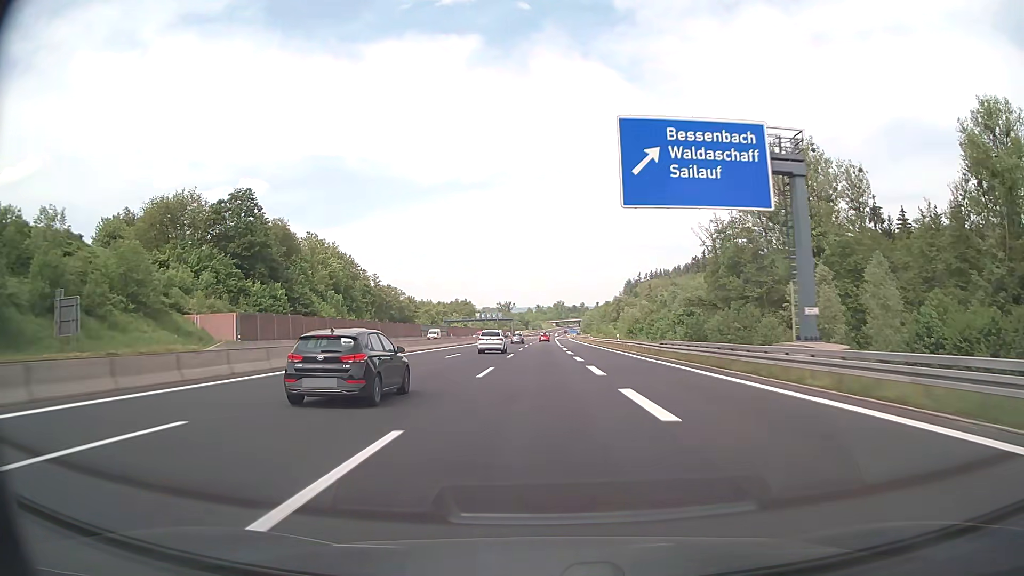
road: motorway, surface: asphalt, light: Day
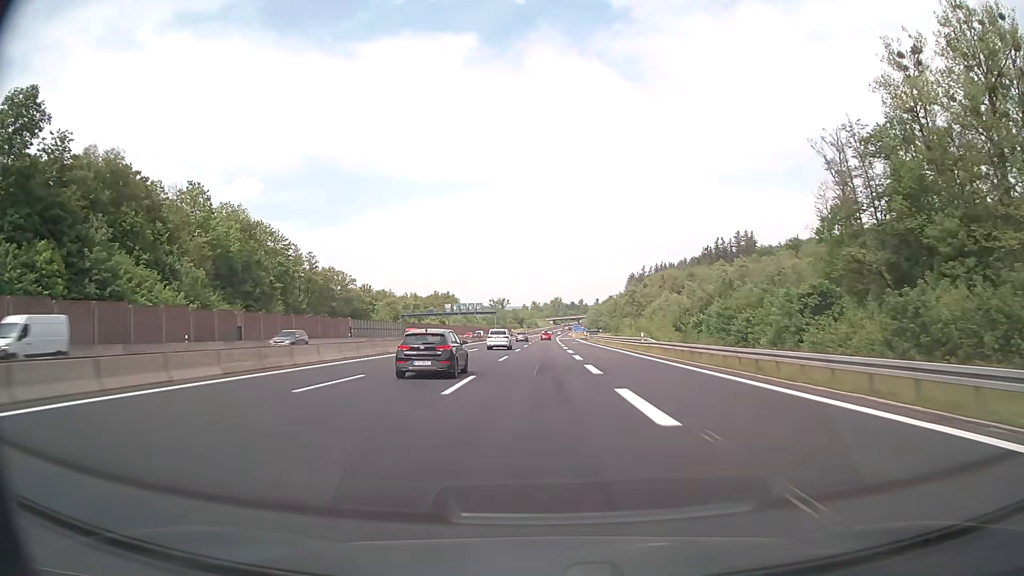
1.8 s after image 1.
(+0.1, +60.0) m; 0°
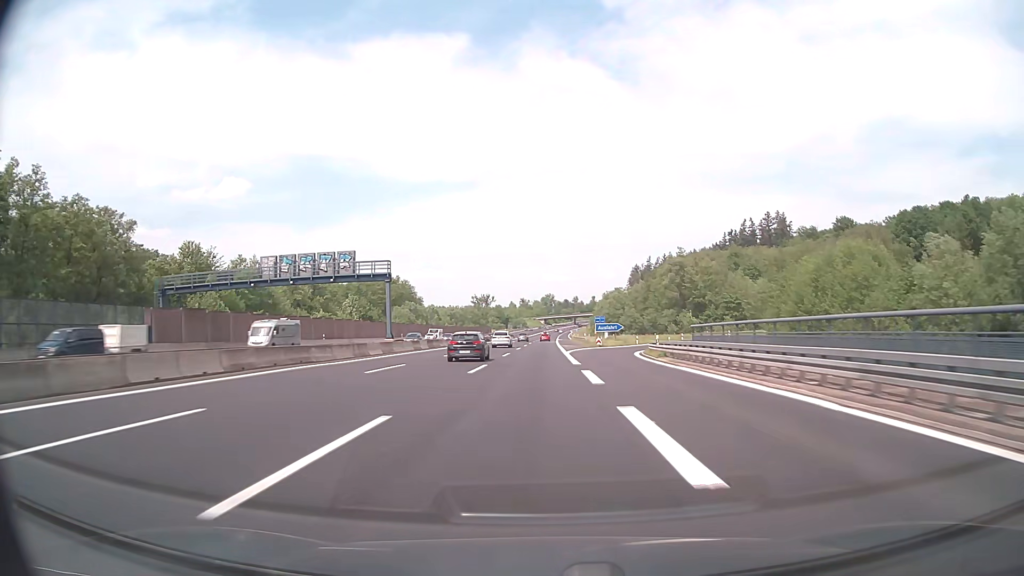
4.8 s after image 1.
(+0.7, +99.1) m; +1°
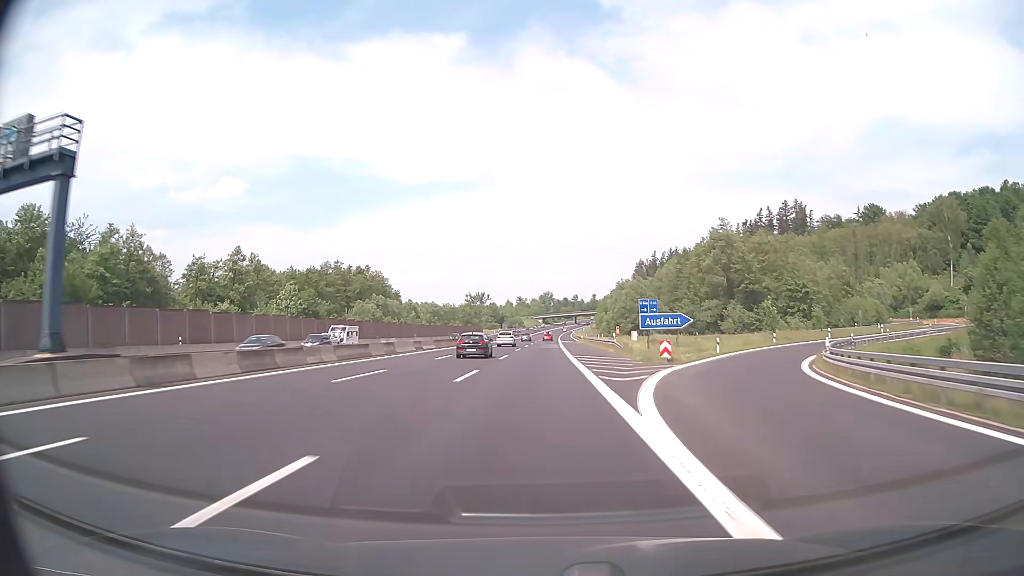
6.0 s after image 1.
(+0.1, +39.3) m; 0°
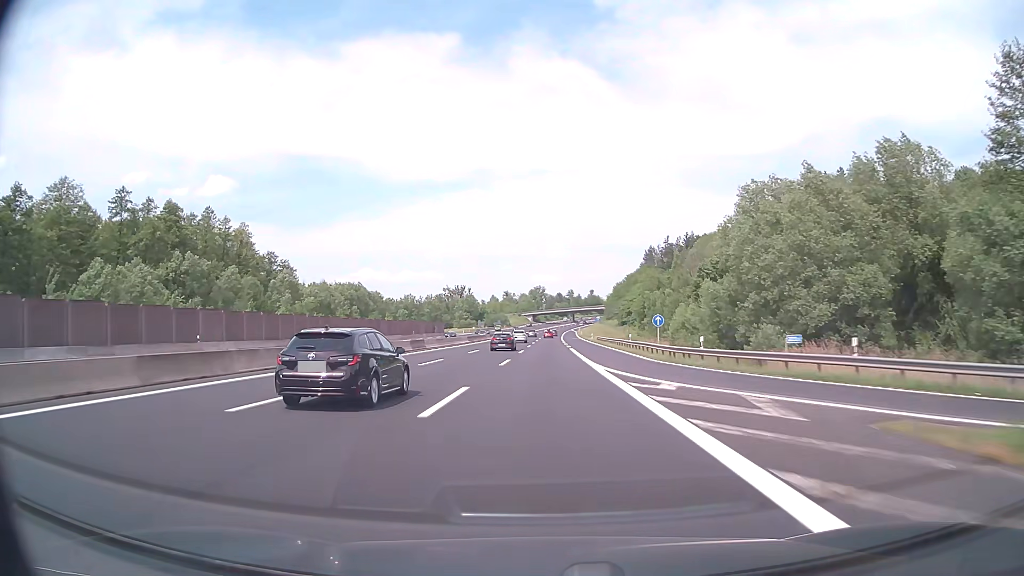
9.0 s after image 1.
(+0.3, +97.4) m; +1°
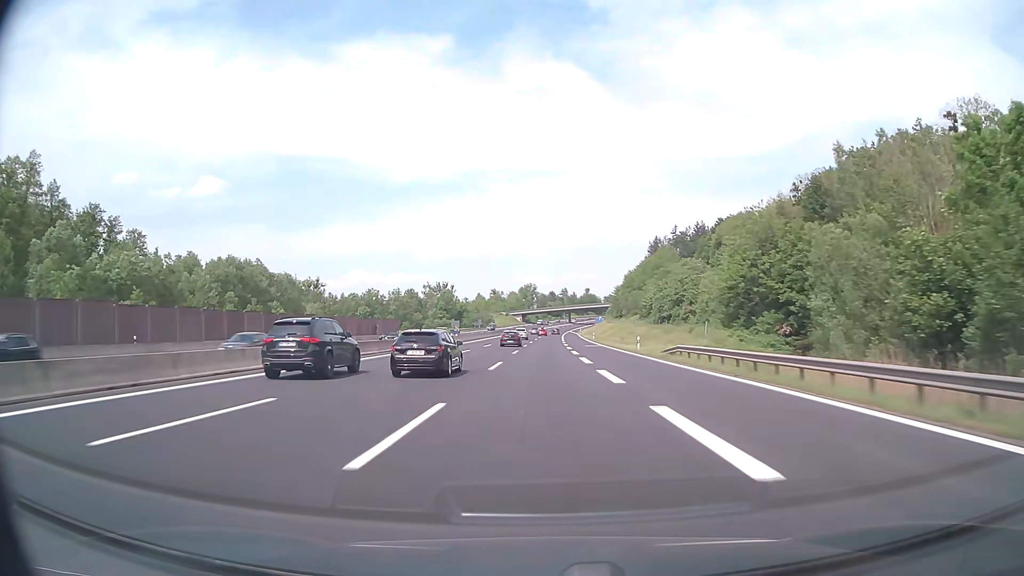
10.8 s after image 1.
(+0.3, +57.8) m; +1°
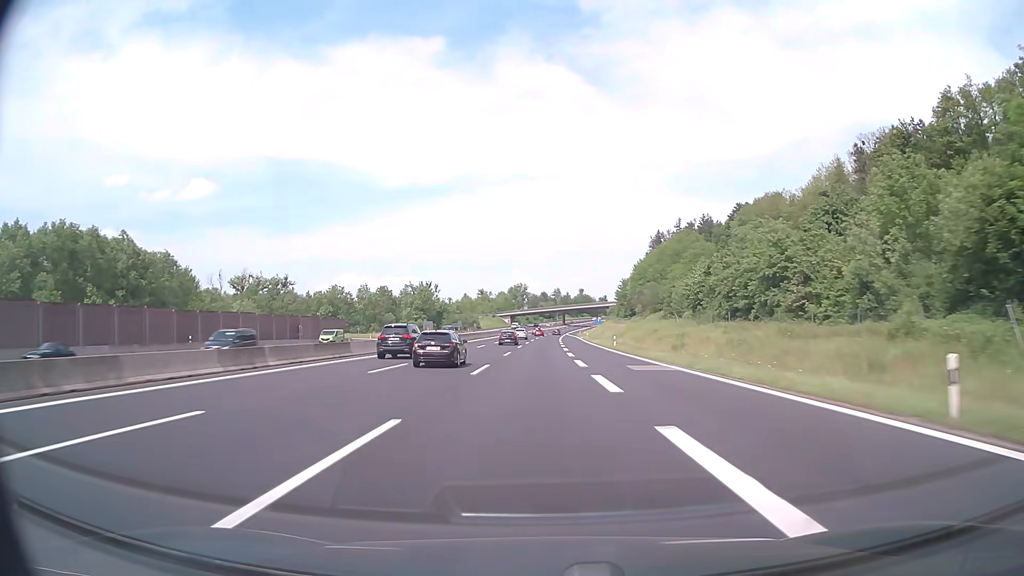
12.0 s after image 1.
(+0.2, +38.3) m; +1°
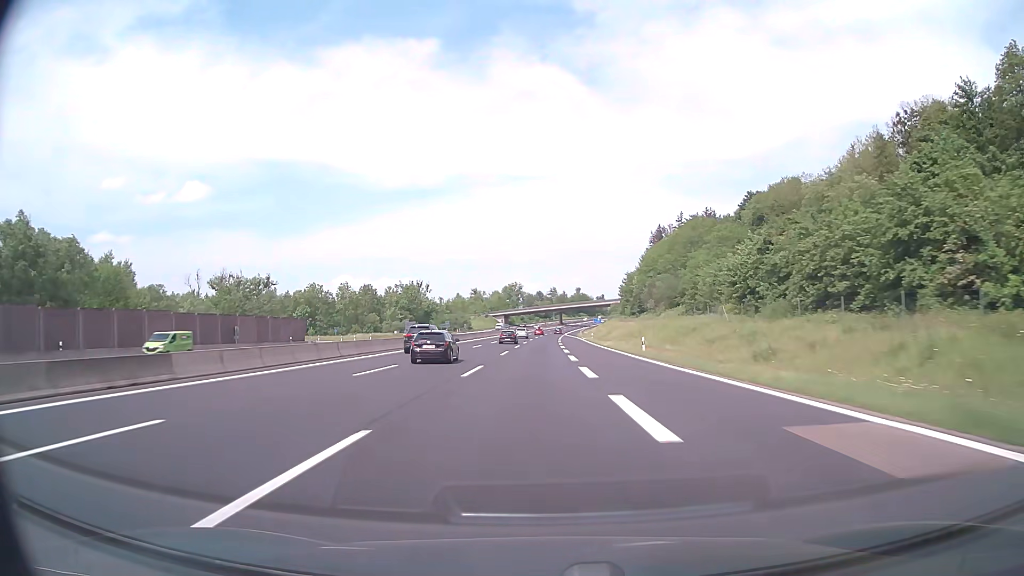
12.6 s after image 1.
(+0.1, +19.0) m; 0°
(0, +10) (0, +20) (0, +30) (0, +40) (0, +50) (0, +60) (0, +70) (+1, +80) (+1, +90) (+1, +100) m
